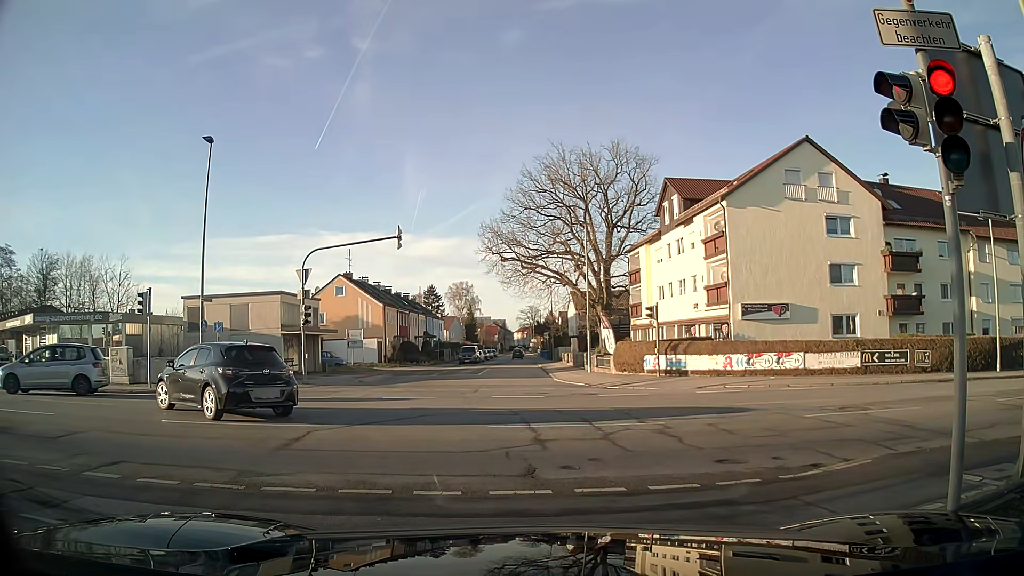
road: tertiary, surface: asphalt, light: Day
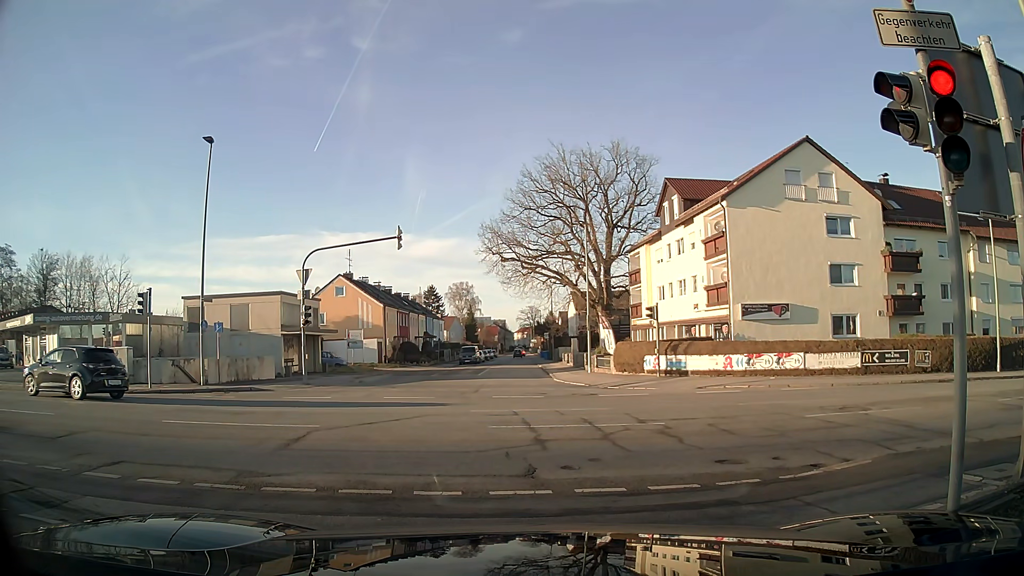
(0.0, 0.0) m; 0°
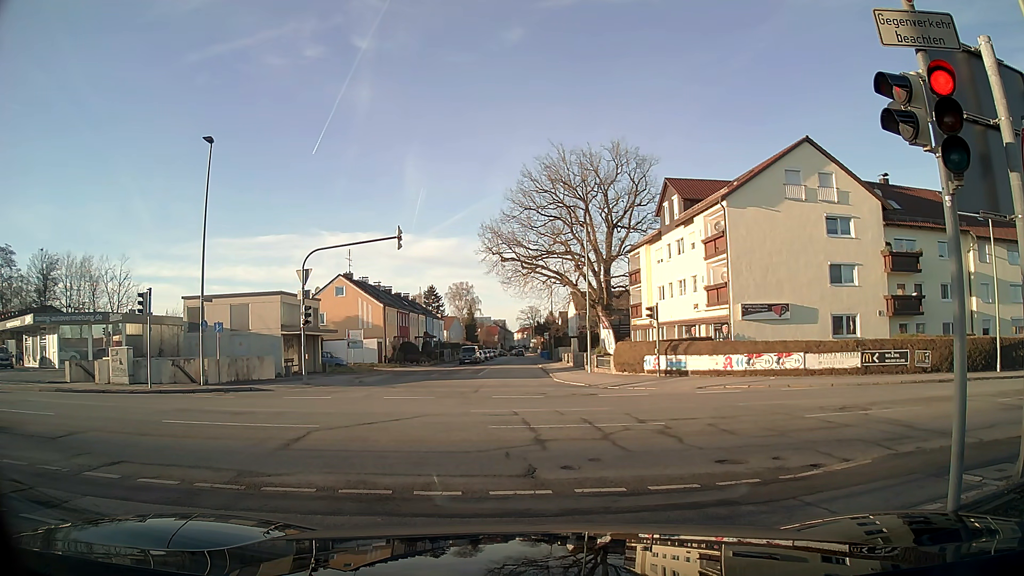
(0.0, 0.0) m; 0°
